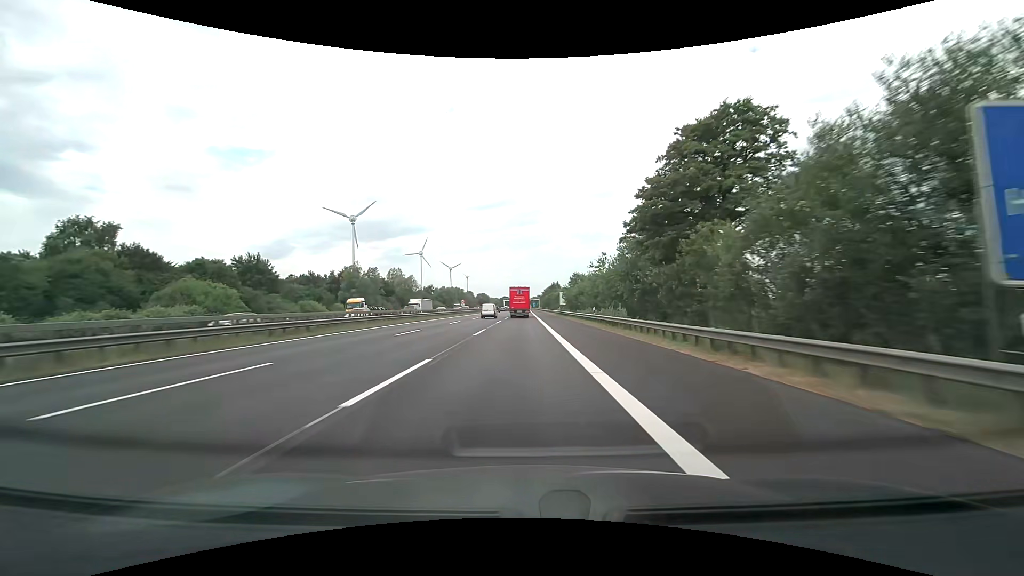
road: motorway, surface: asphalt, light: Day
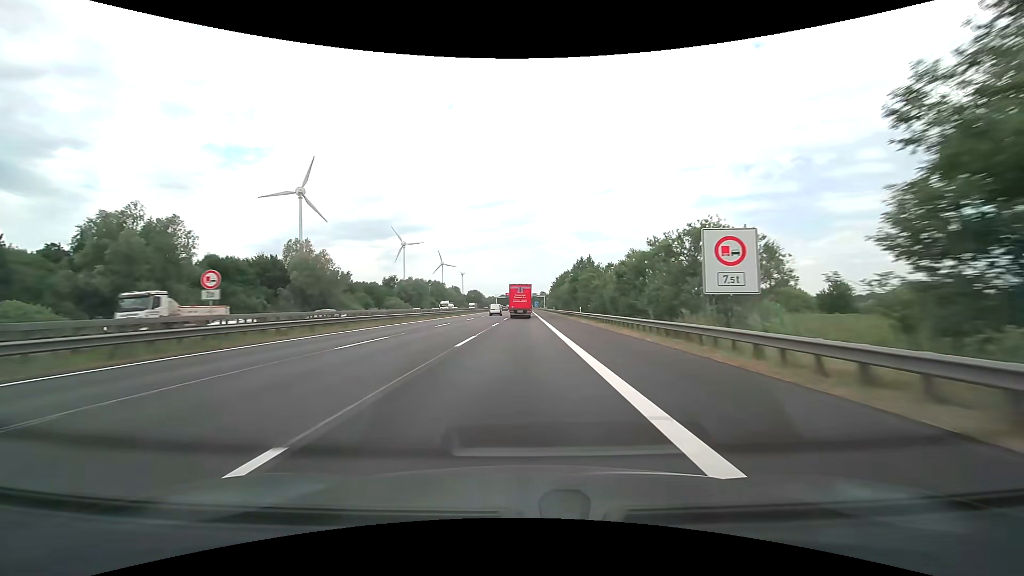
(-0.1, +80.0) m; 0°
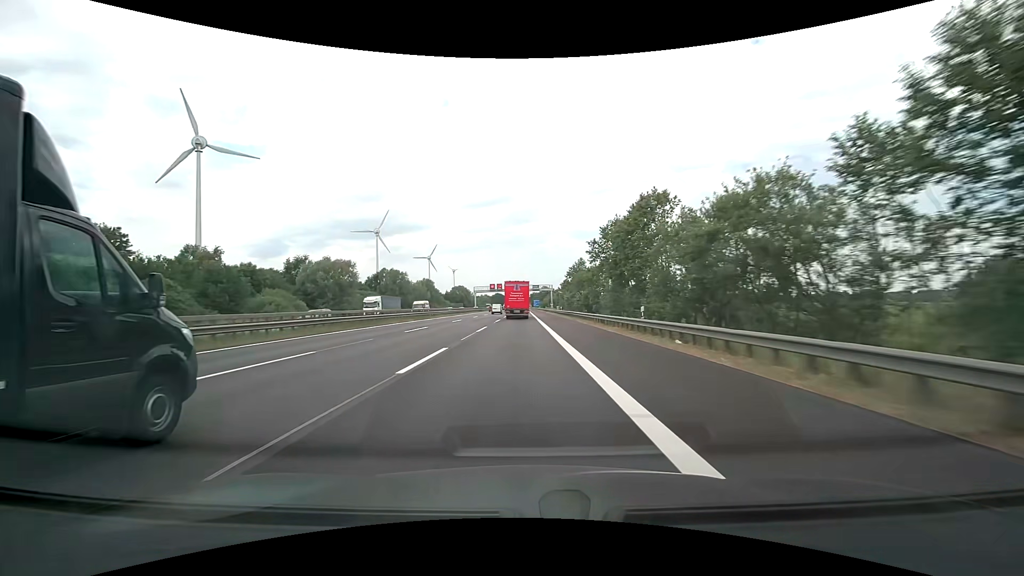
(+0.4, +79.1) m; 0°
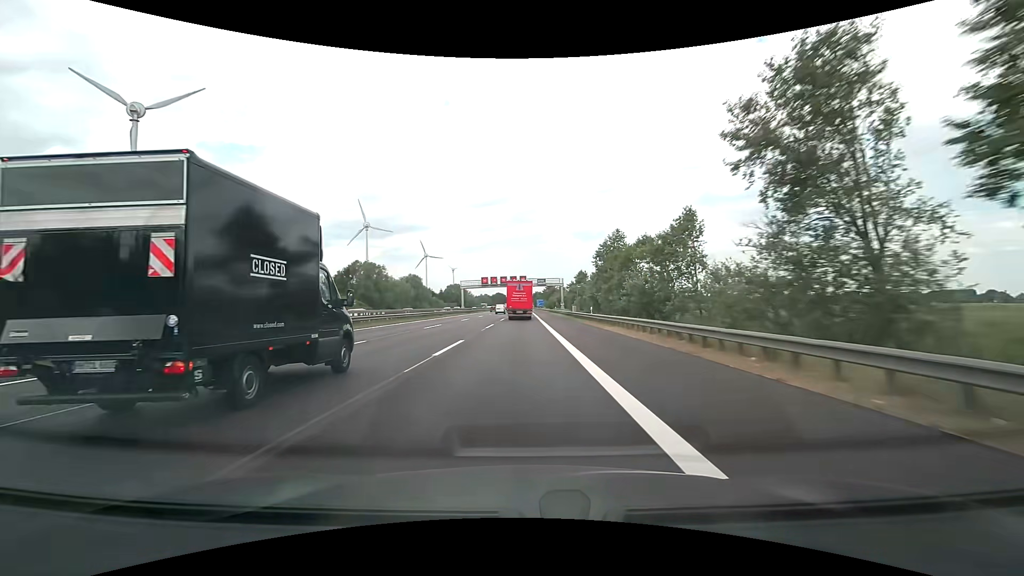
(-0.1, +31.4) m; 0°
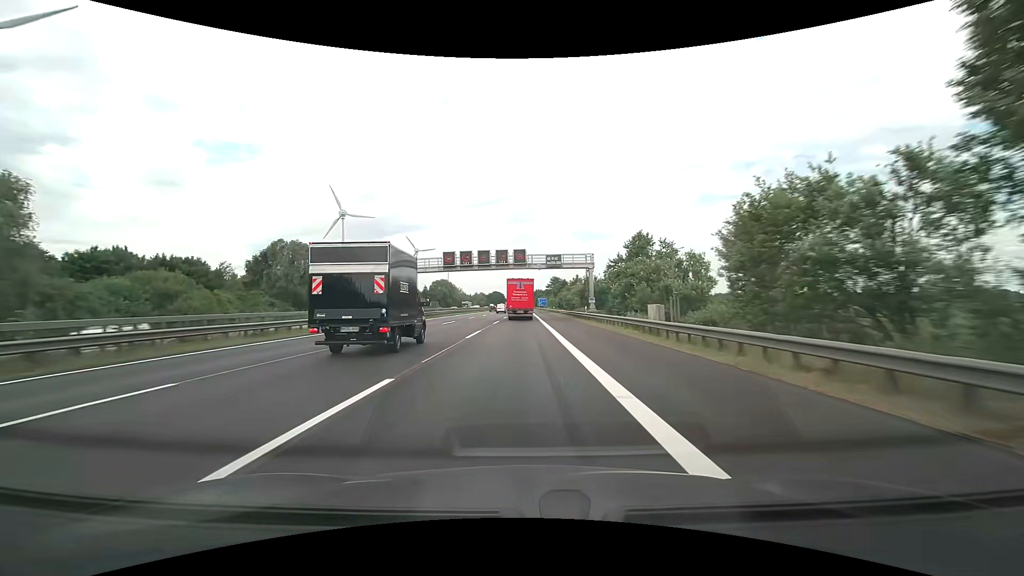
(0.0, +46.8) m; 0°
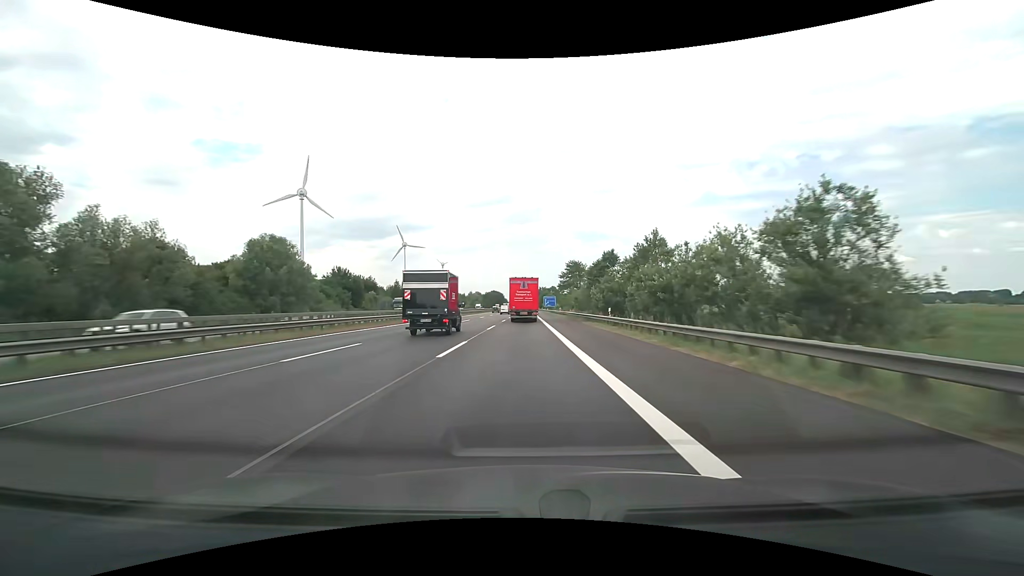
(-0.1, +62.0) m; 0°
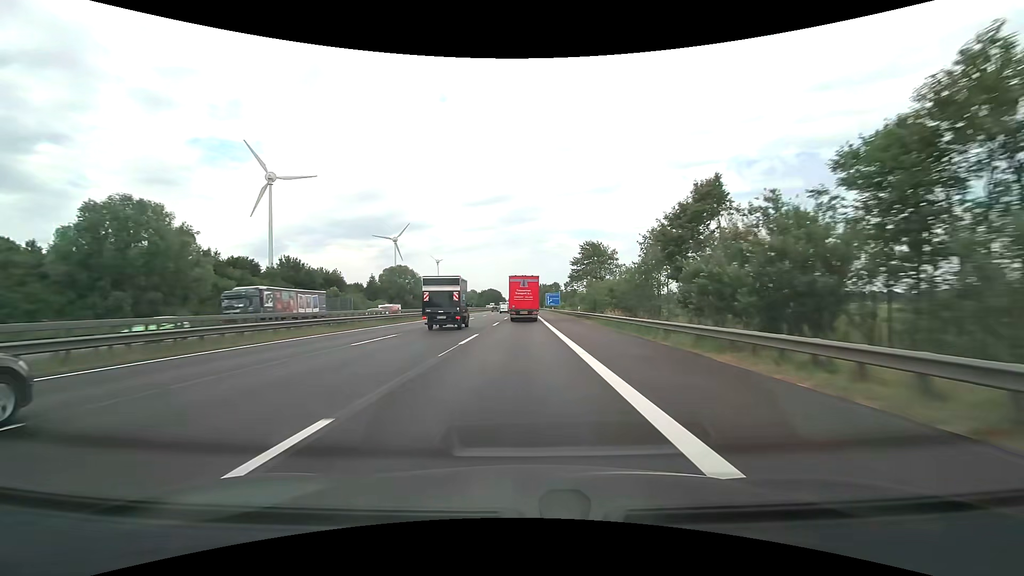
(+0.2, +30.8) m; +1°
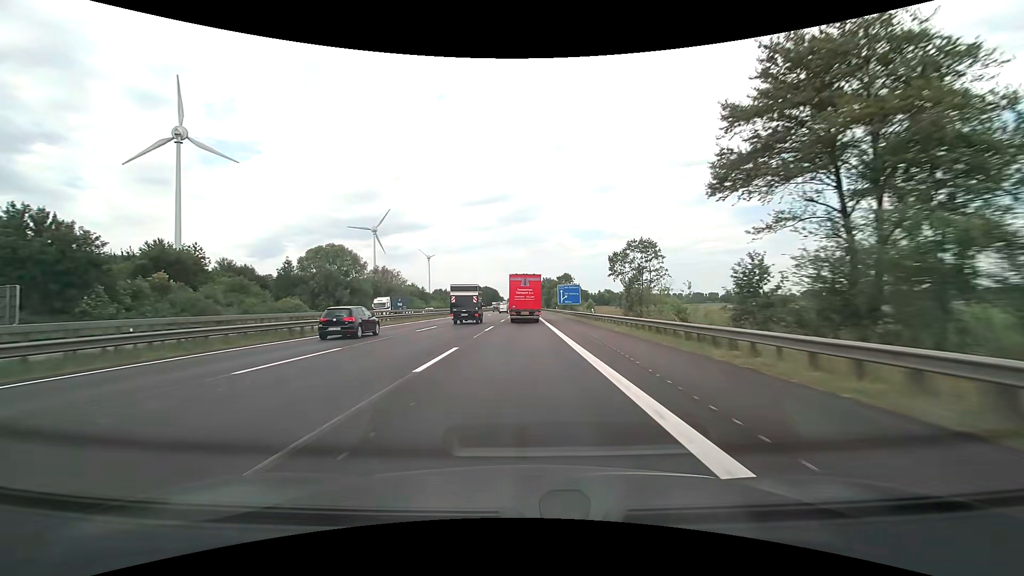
(-0.1, +61.3) m; 0°
(0, +10) (0, +20) (0, +30) (0, +40) (0, +50) (0, +60) (0, +70) (0, +80) (0, +90) (0, +100) m
